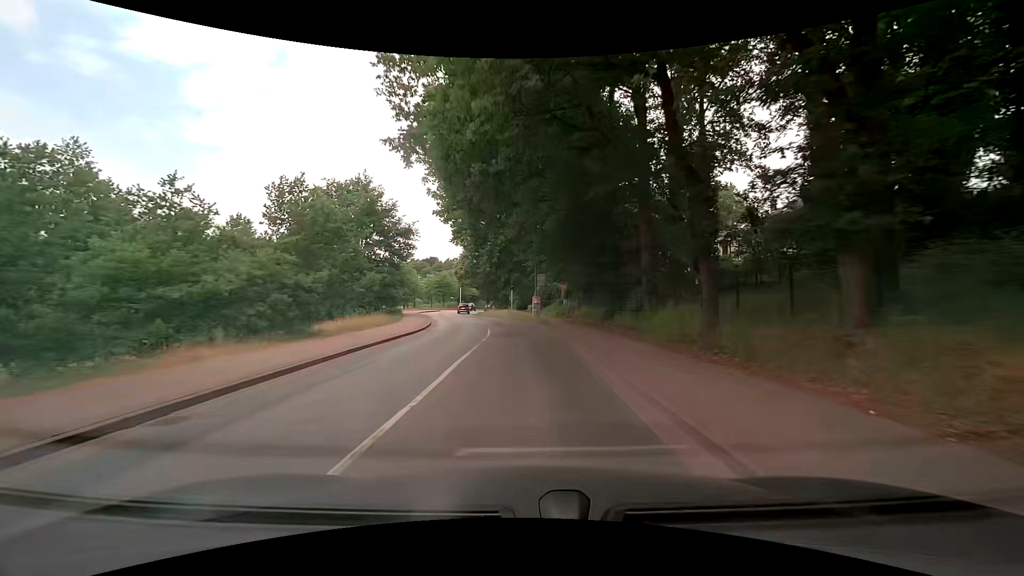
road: tertiary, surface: asphalt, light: Day
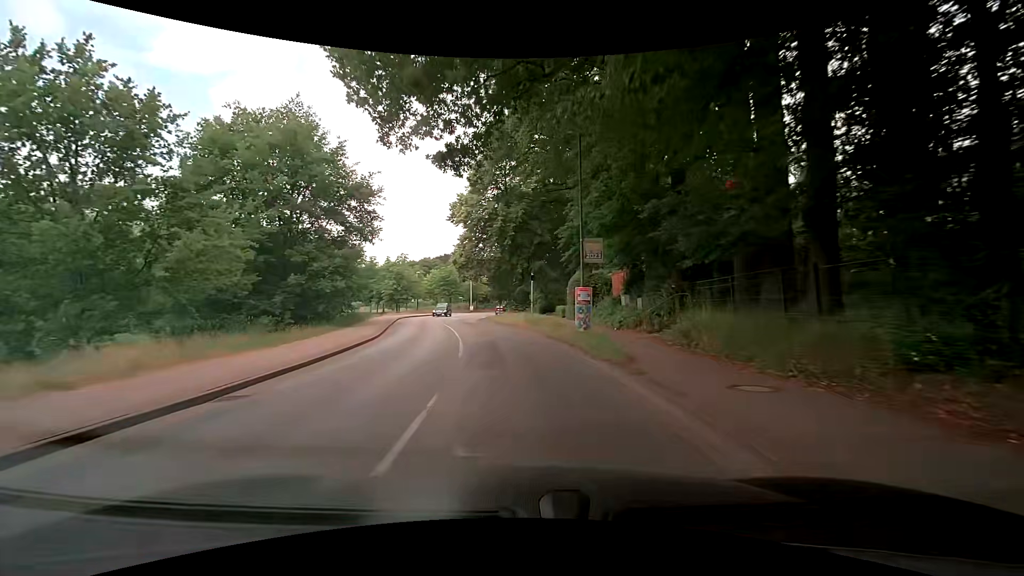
(-0.1, +21.0) m; -2°
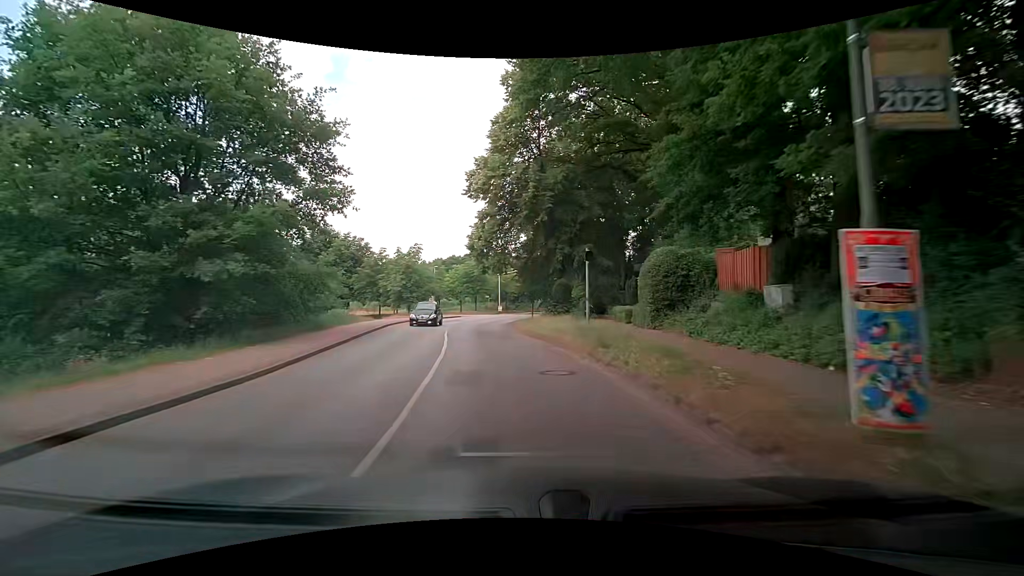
(-0.5, +13.4) m; -4°
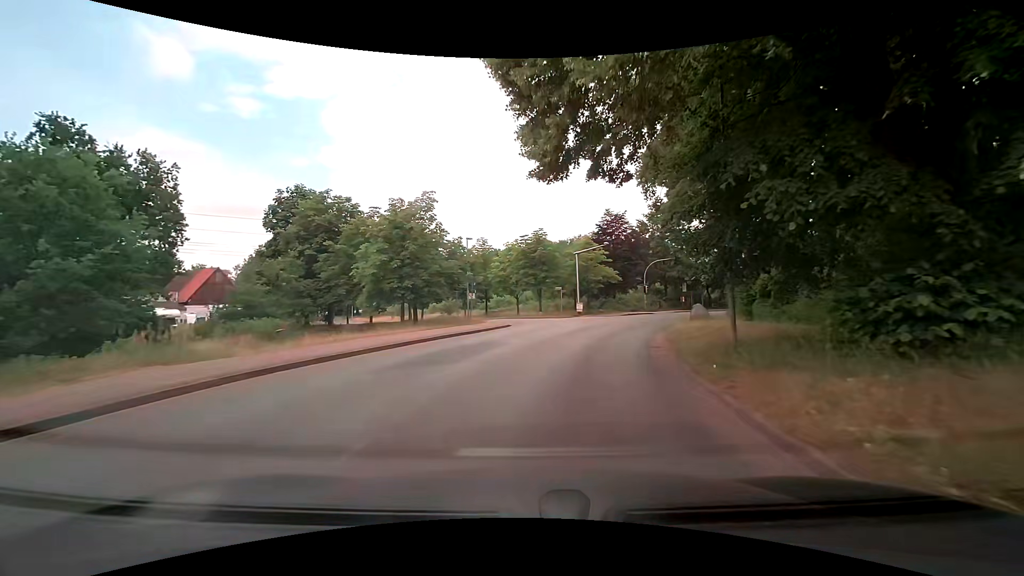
(-2.4, +30.0) m; -8°
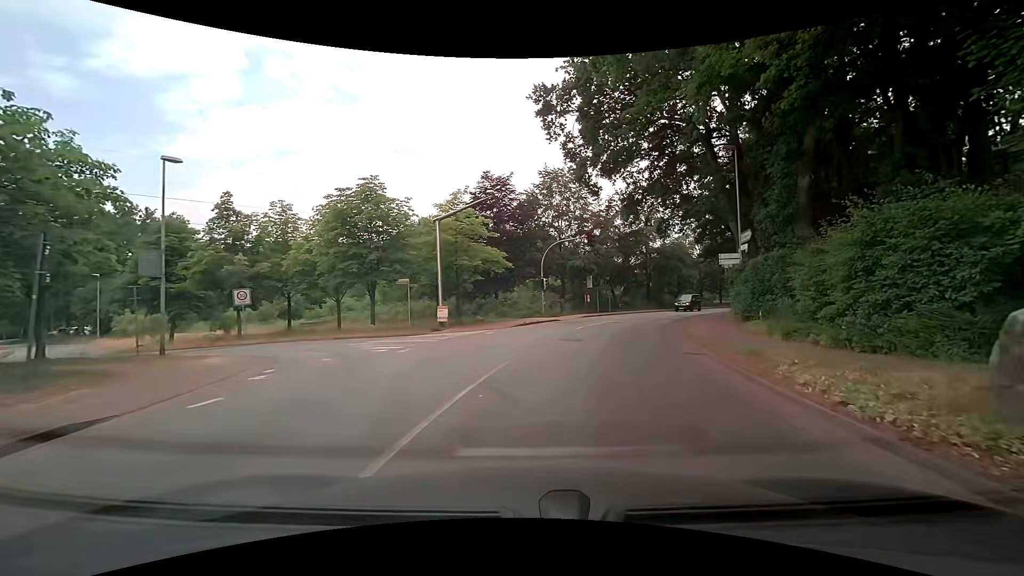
(+2.2, +21.5) m; +15°
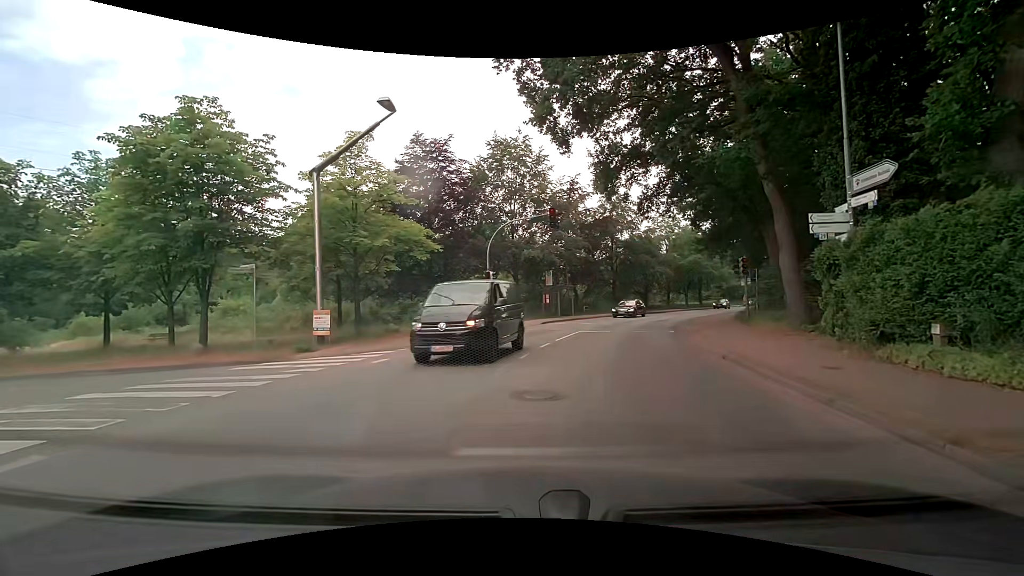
(+0.3, +10.1) m; +3°
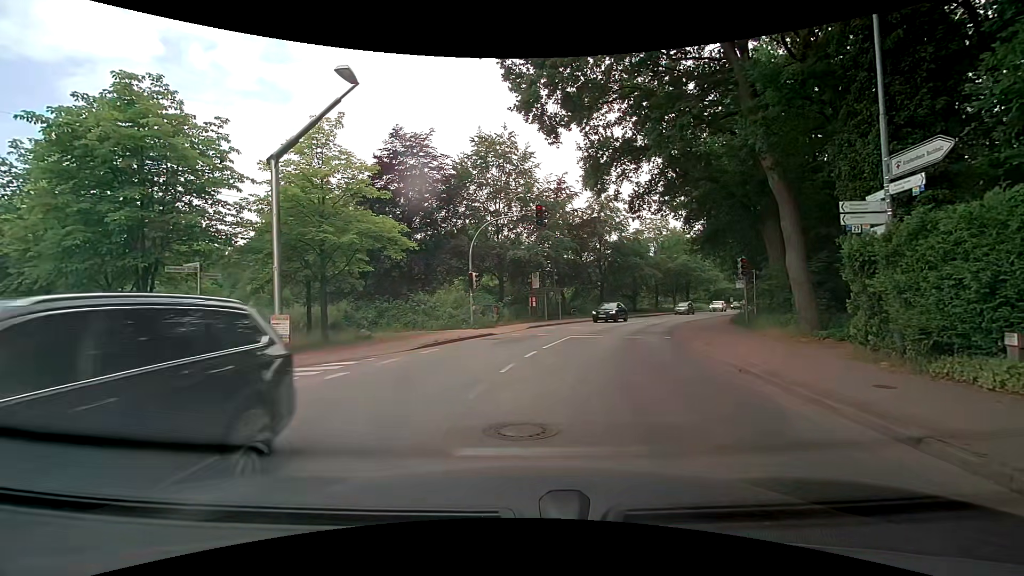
(0.0, +1.7) m; 0°
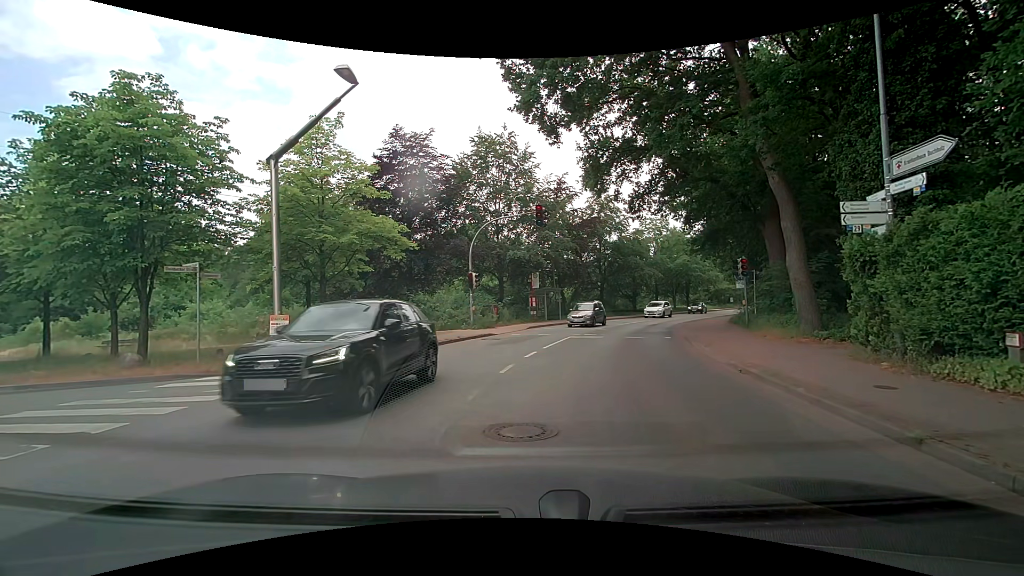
(0.0, +0.1) m; 0°
